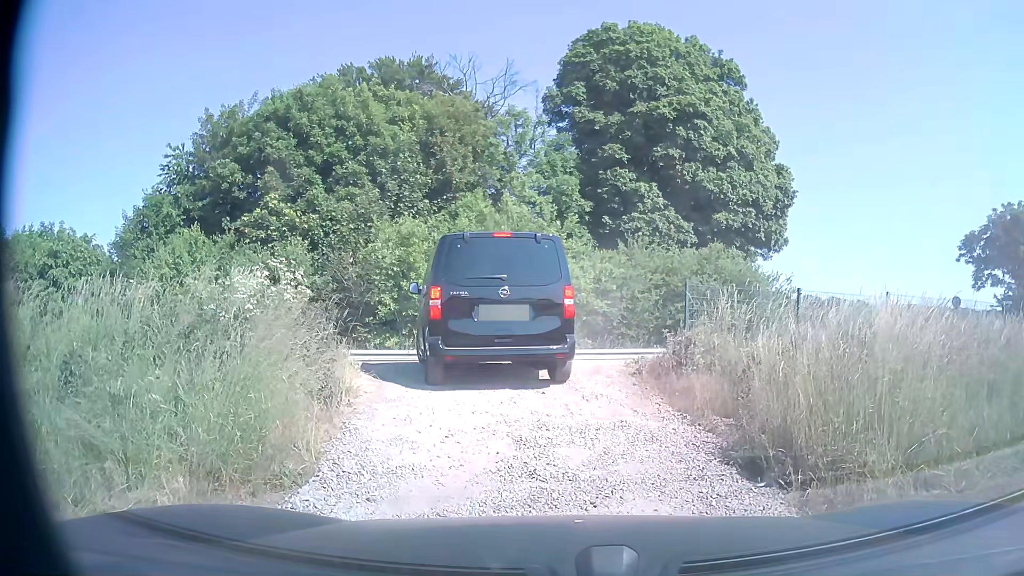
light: Day
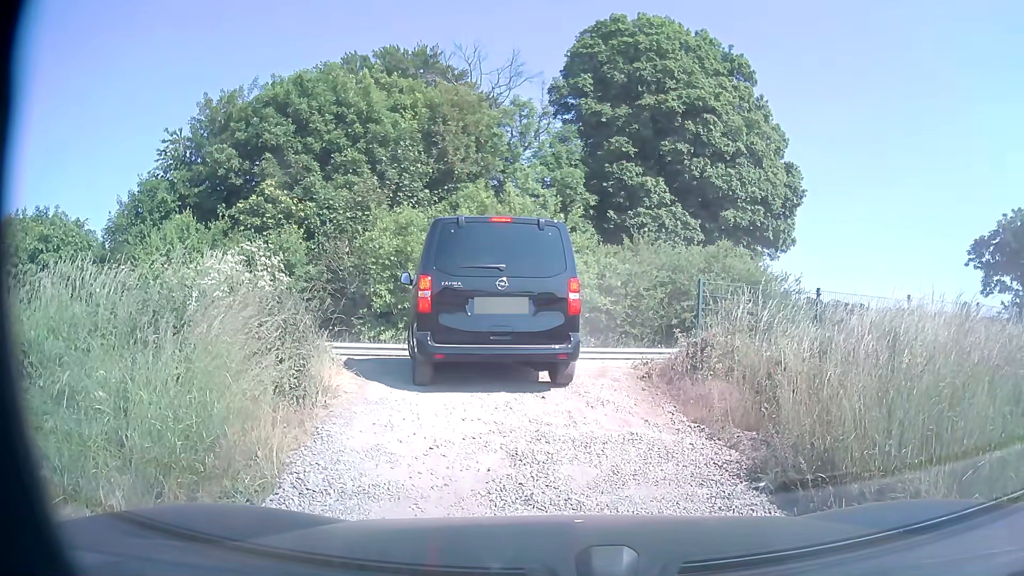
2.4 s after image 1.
(0.0, +0.9) m; 0°
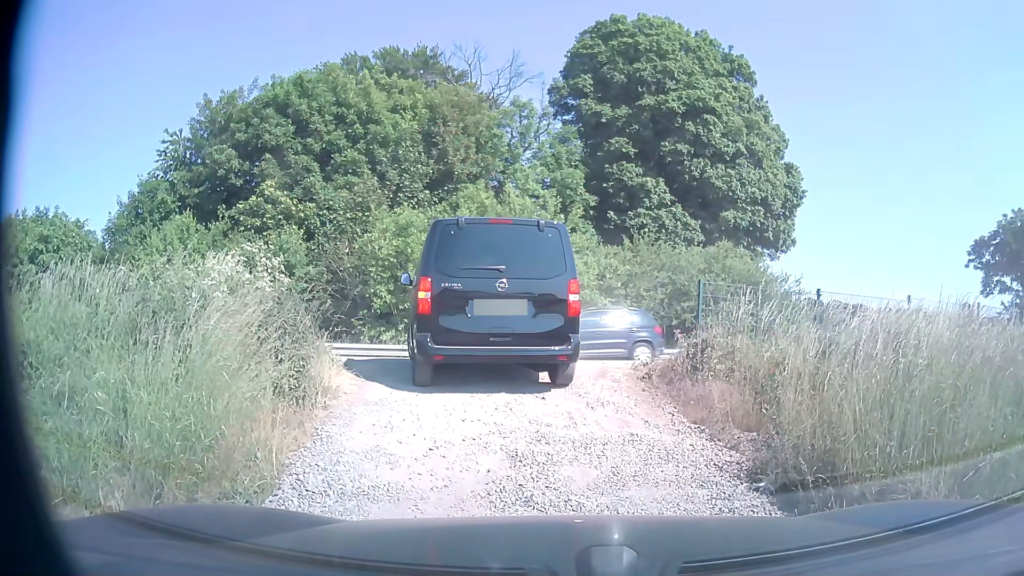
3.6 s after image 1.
(0.0, +0.1) m; 0°
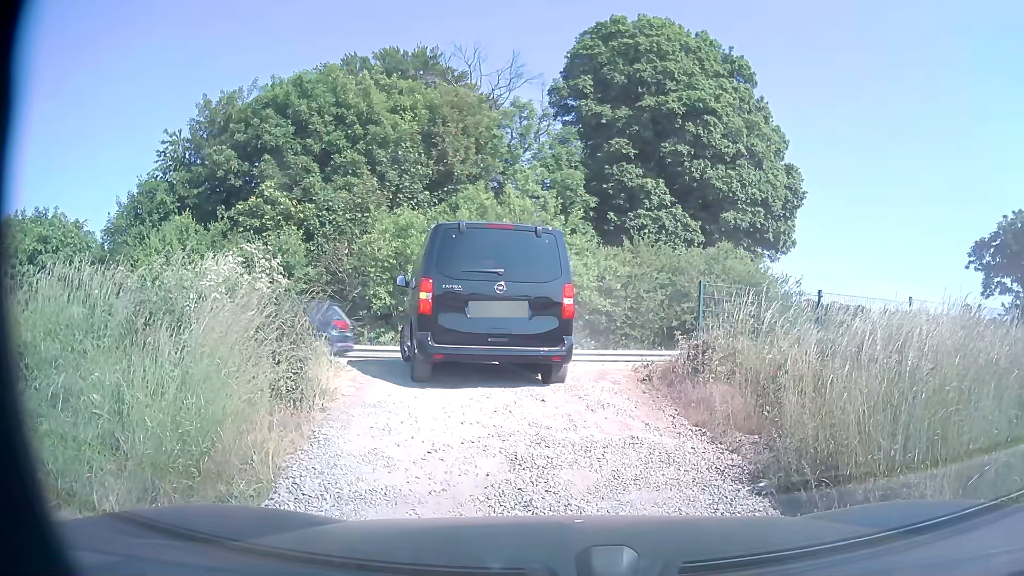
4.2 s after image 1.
(0.0, 0.0) m; 0°
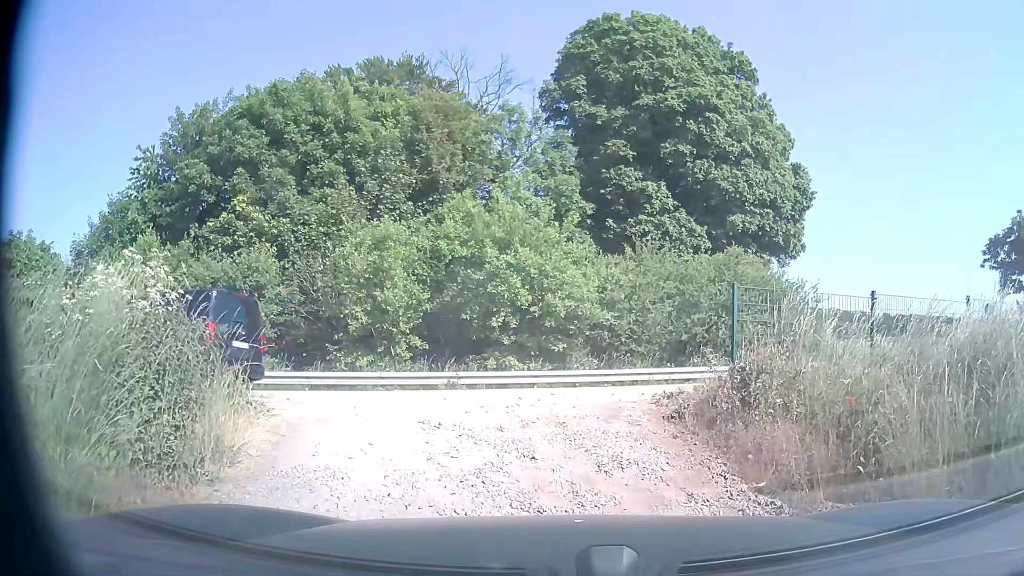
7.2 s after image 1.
(0.0, +2.4) m; +3°
